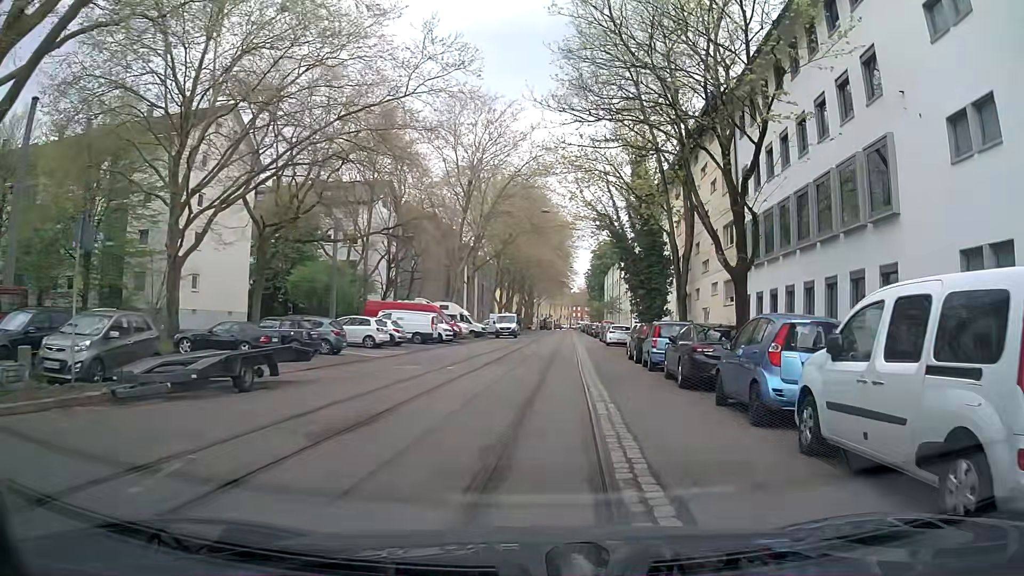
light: Day
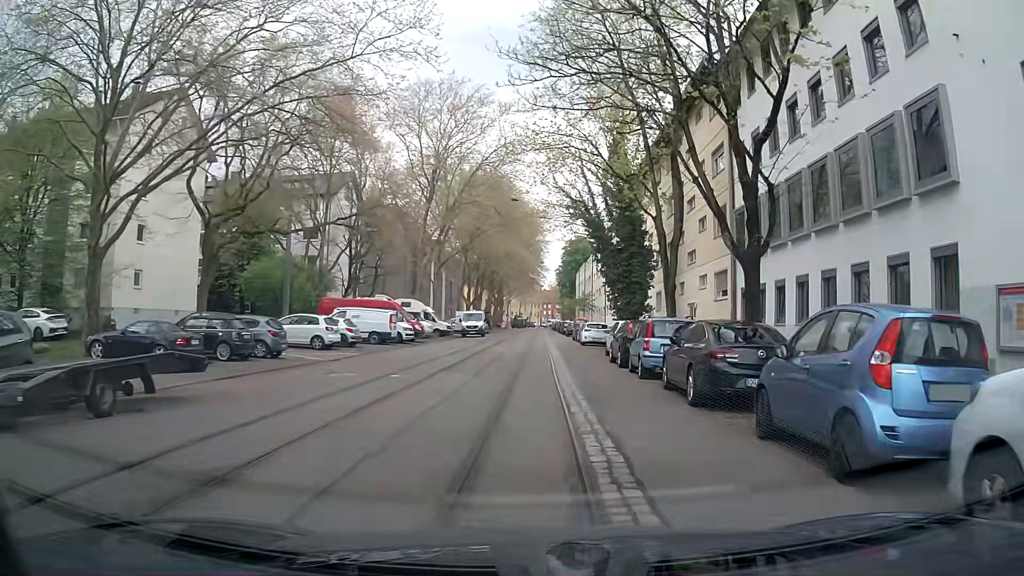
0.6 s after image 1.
(+0.1, +3.9) m; +4°
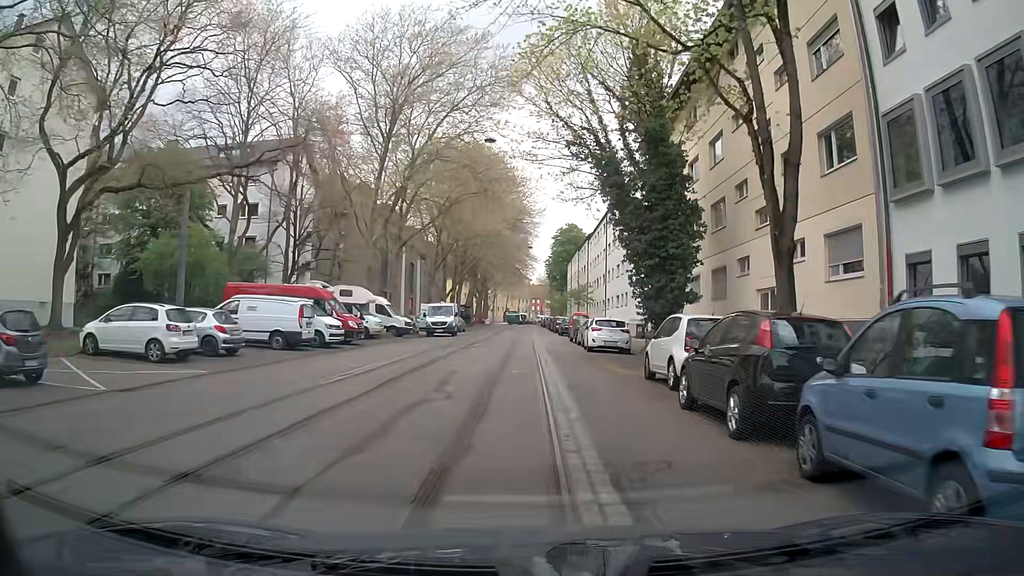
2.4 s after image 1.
(-0.1, +13.4) m; 0°
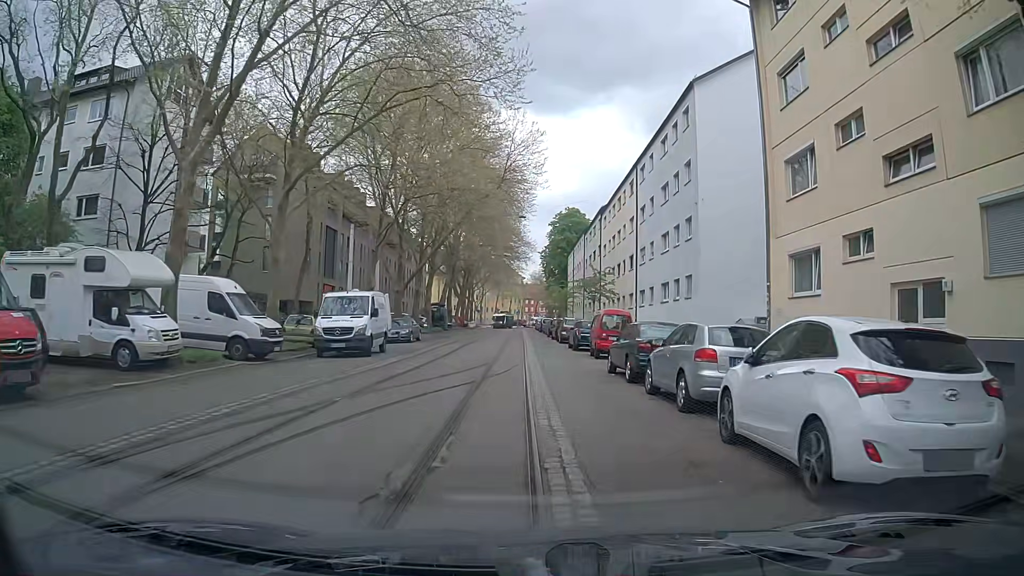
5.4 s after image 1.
(-0.4, +22.9) m; -1°
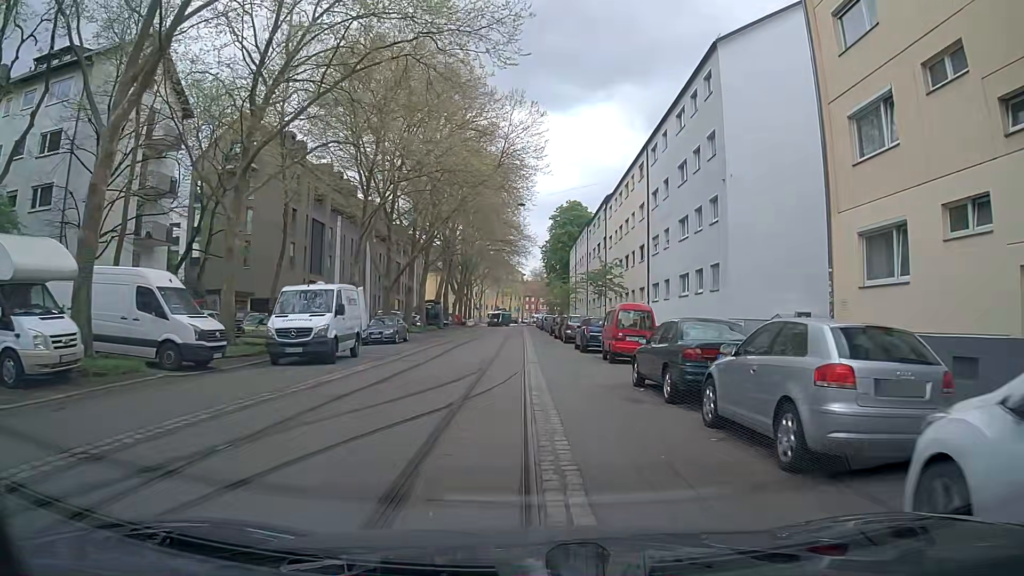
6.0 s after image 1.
(0.0, +4.4) m; +2°
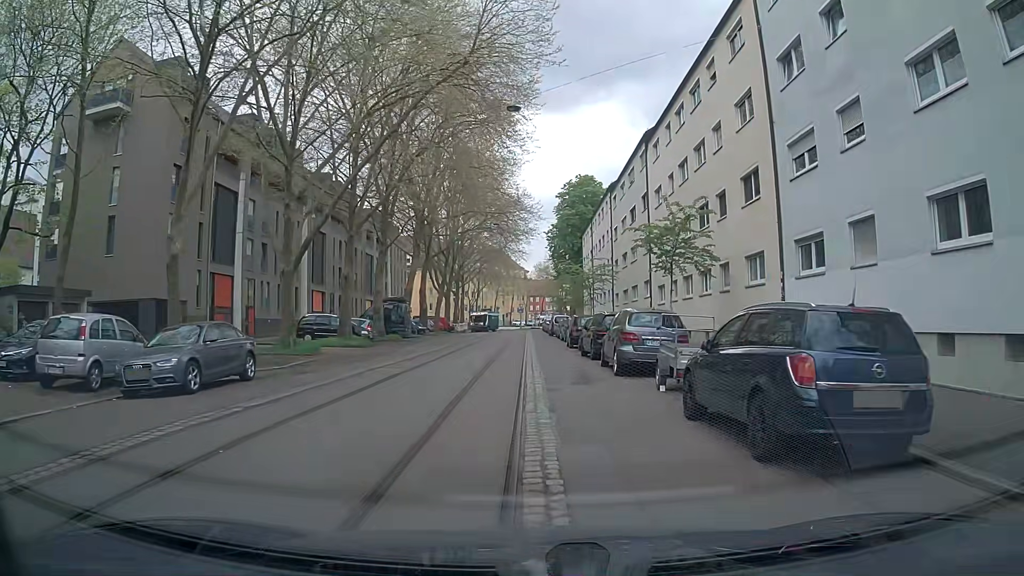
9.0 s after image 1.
(-0.4, +21.4) m; -1°
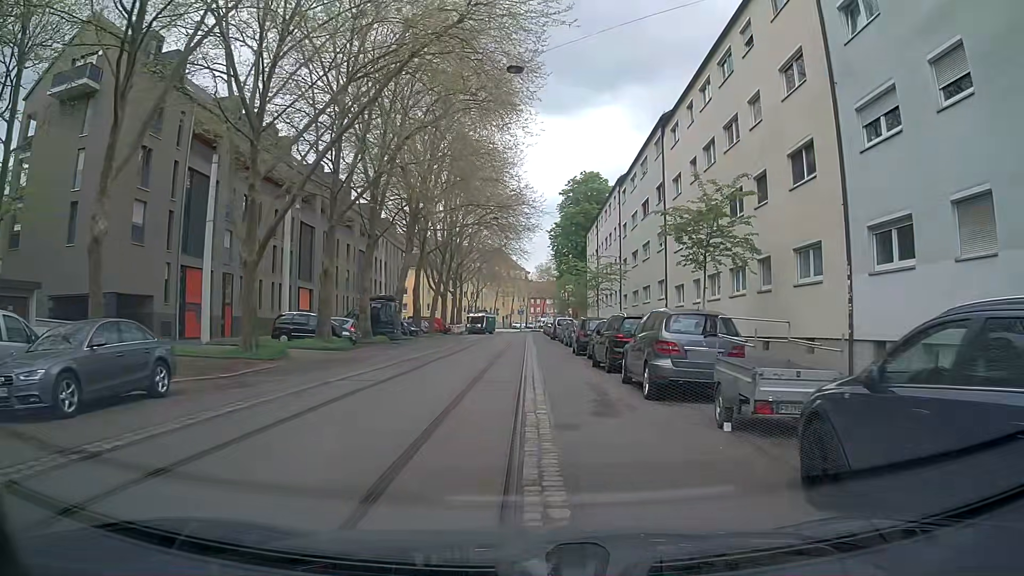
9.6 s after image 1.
(-0.1, +4.2) m; -1°
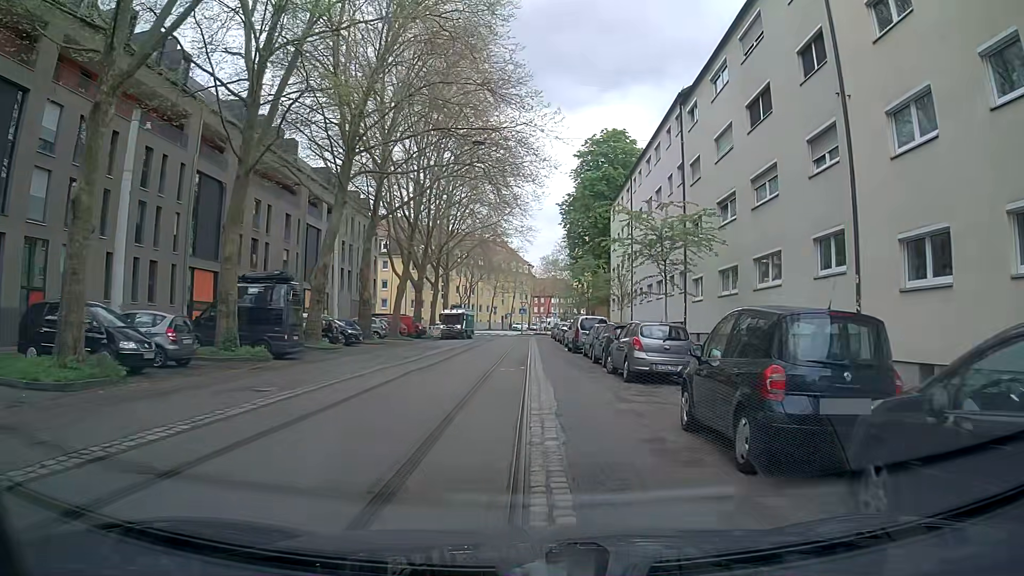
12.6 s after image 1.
(+0.1, +21.0) m; +2°
